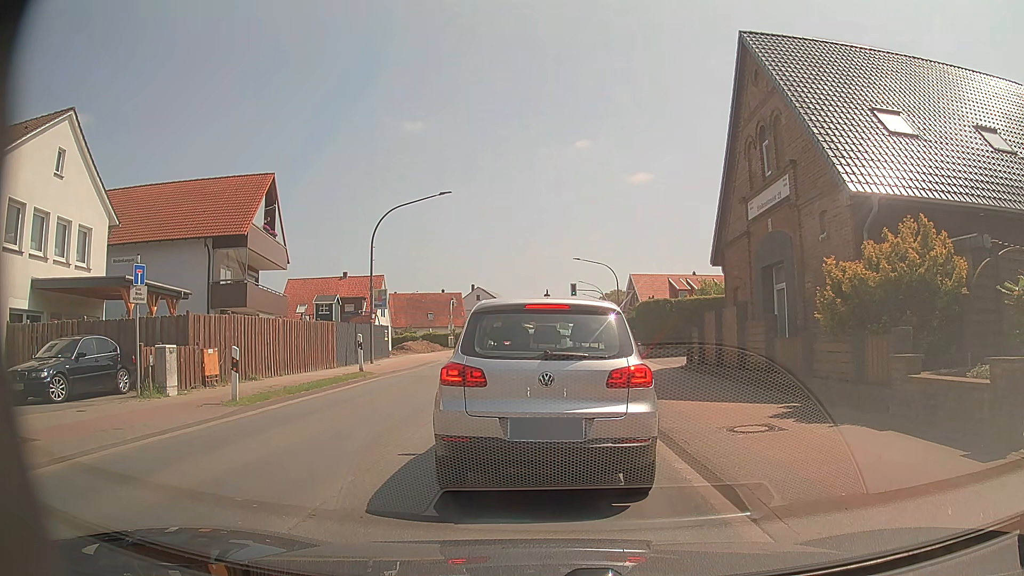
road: primary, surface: asphalt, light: Day
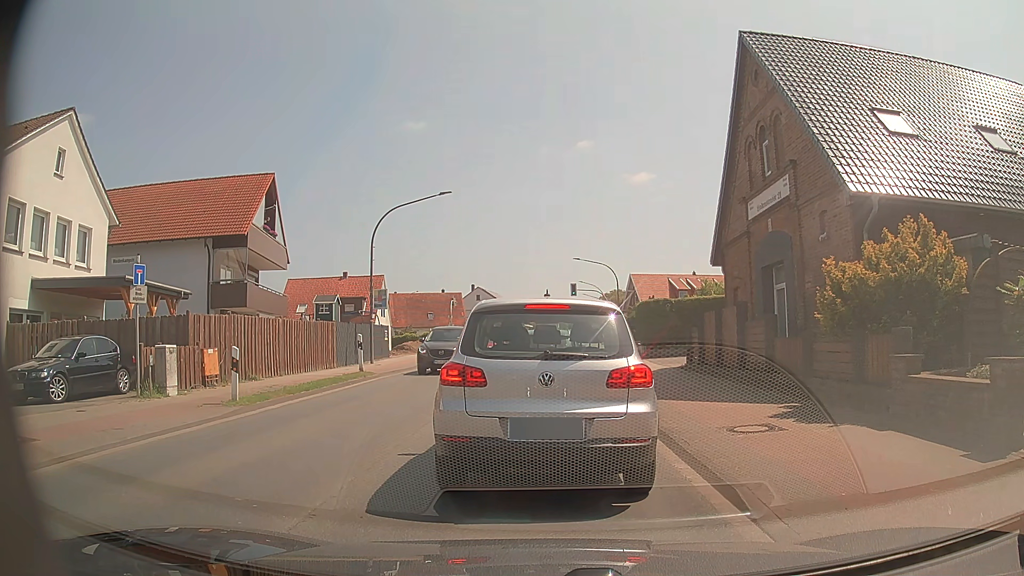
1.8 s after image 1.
(0.0, 0.0) m; 0°
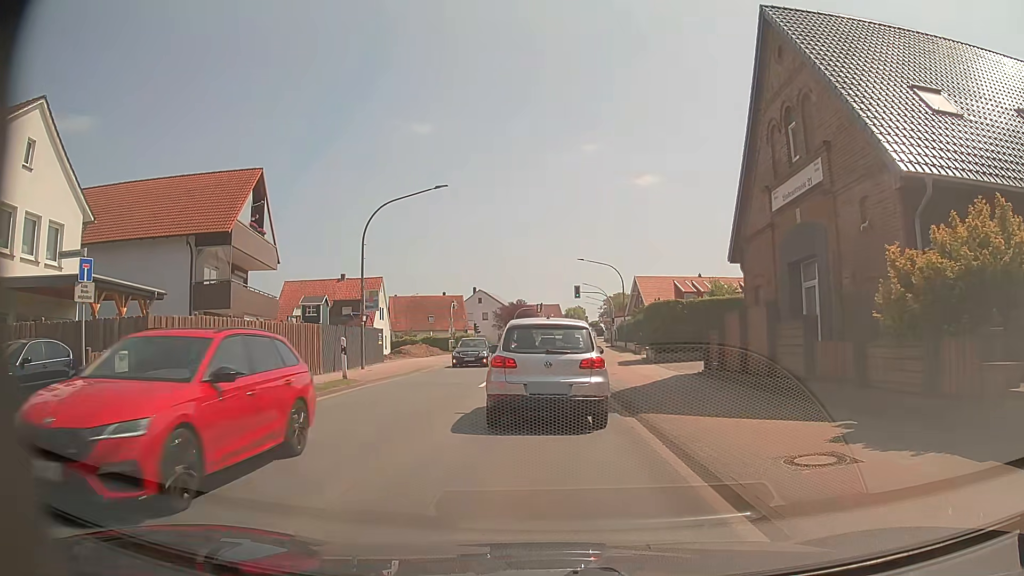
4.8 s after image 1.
(0.0, +2.3) m; +1°
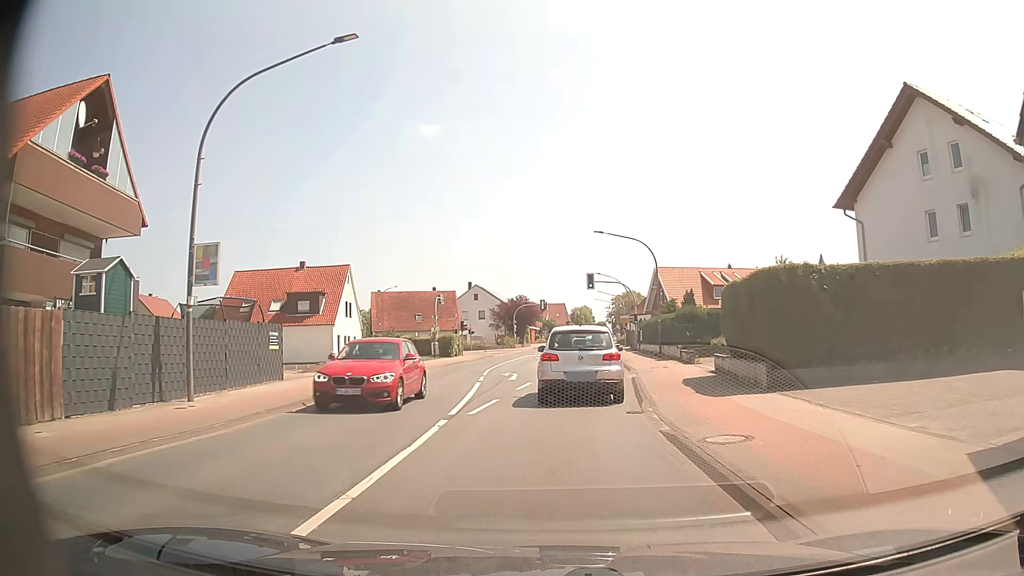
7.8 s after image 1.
(-0.3, +16.1) m; -1°
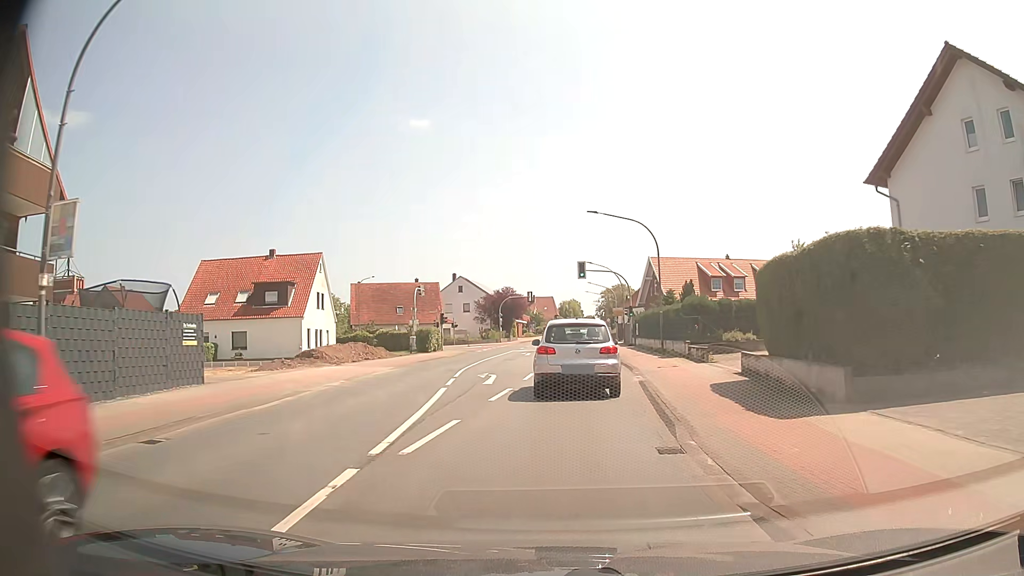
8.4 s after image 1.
(0.0, +5.0) m; +1°
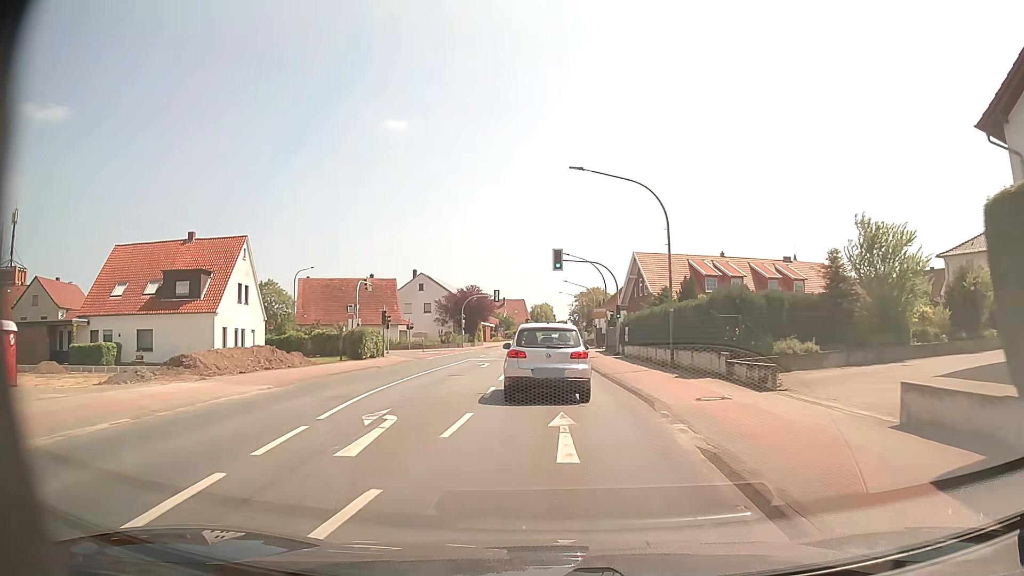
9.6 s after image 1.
(+0.3, +10.9) m; +3°
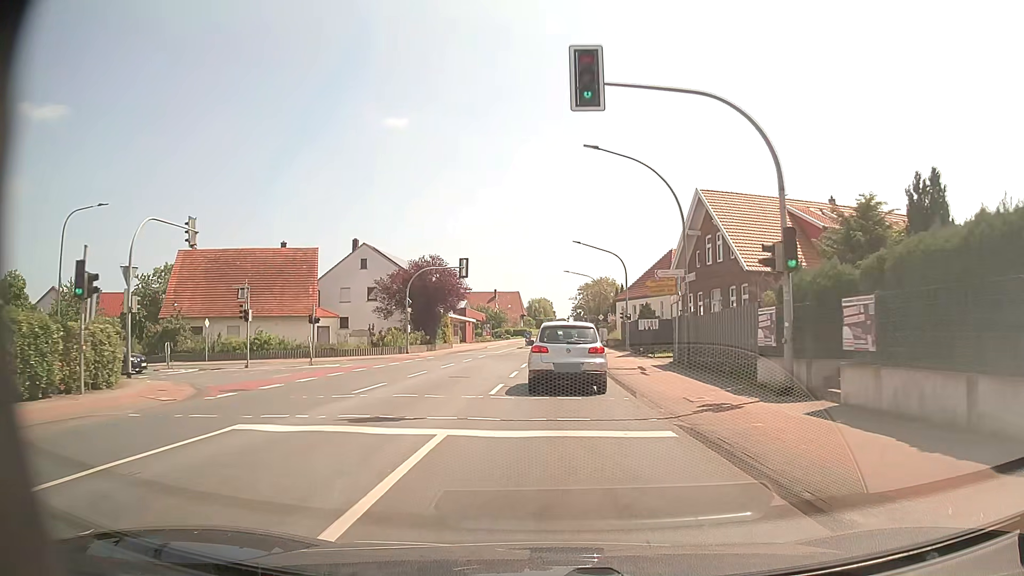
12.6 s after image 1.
(-0.1, +31.6) m; 0°
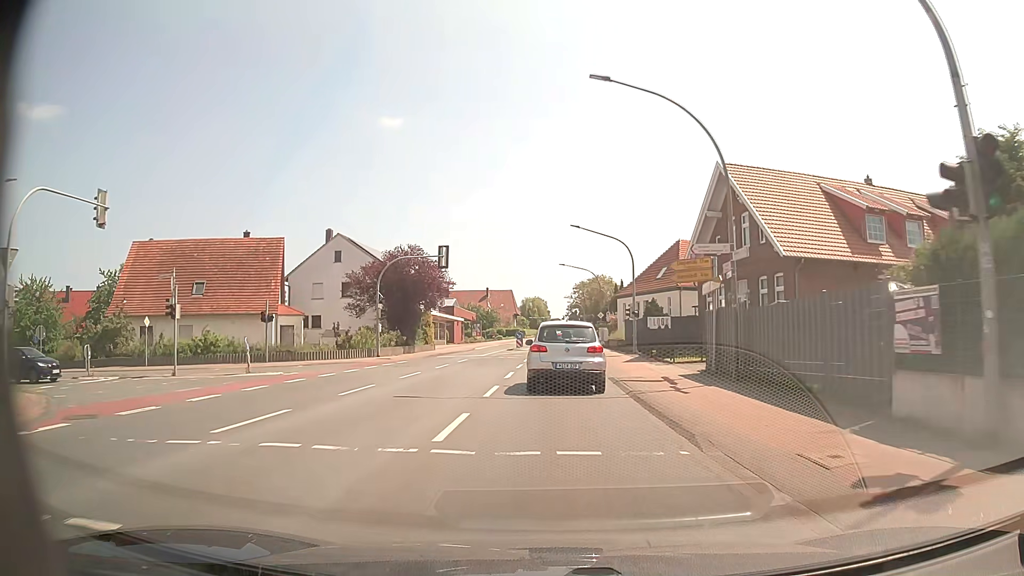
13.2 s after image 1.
(0.0, +6.9) m; 0°
(0, +10) (0, +20) (0, +30) (0, +40) (+1, +50) (+1, +60) (+1, +70) (+1, +80) (+1, +90) (+2, +100) m
